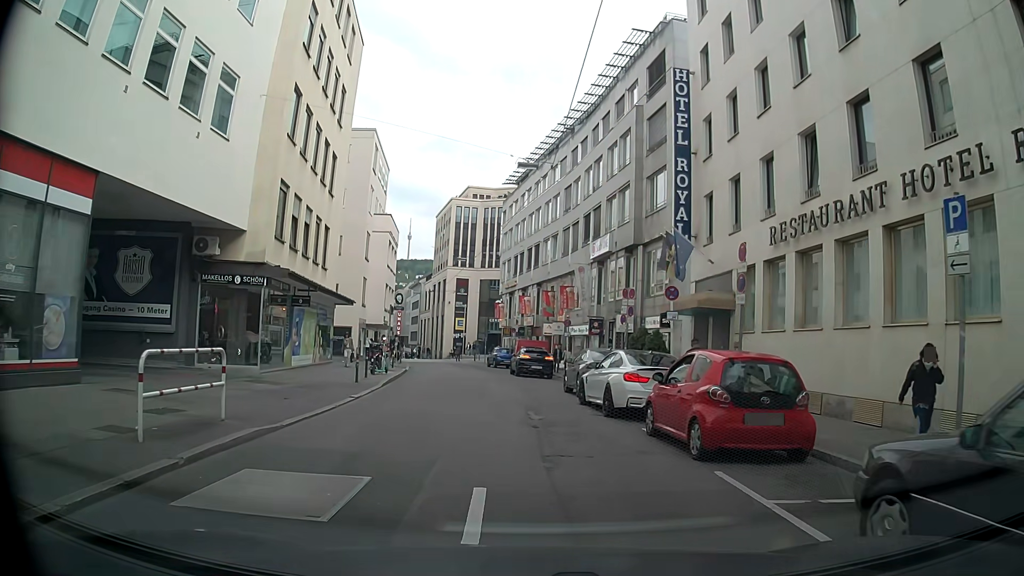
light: Day
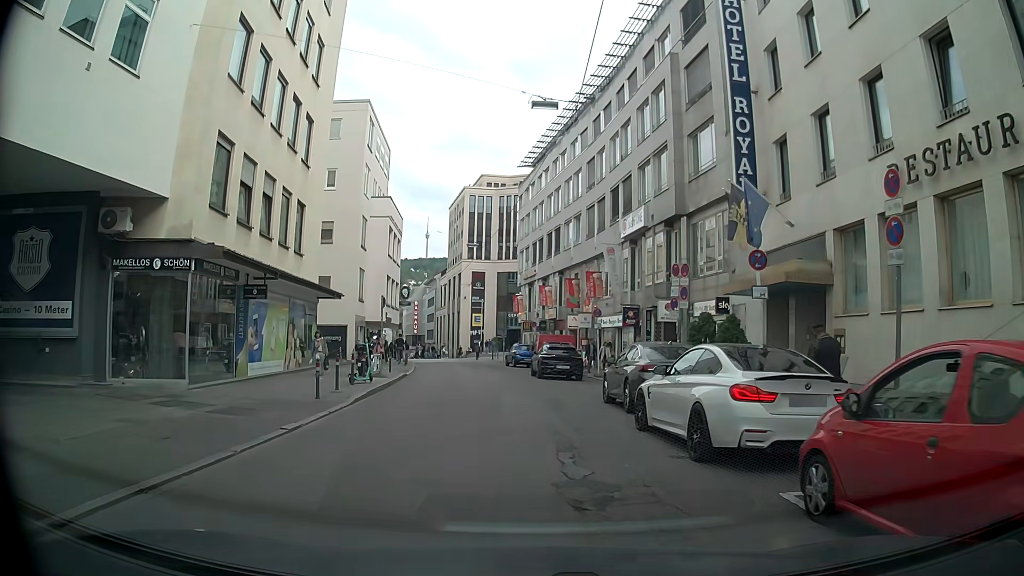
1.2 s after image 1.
(-0.2, +5.8) m; -1°
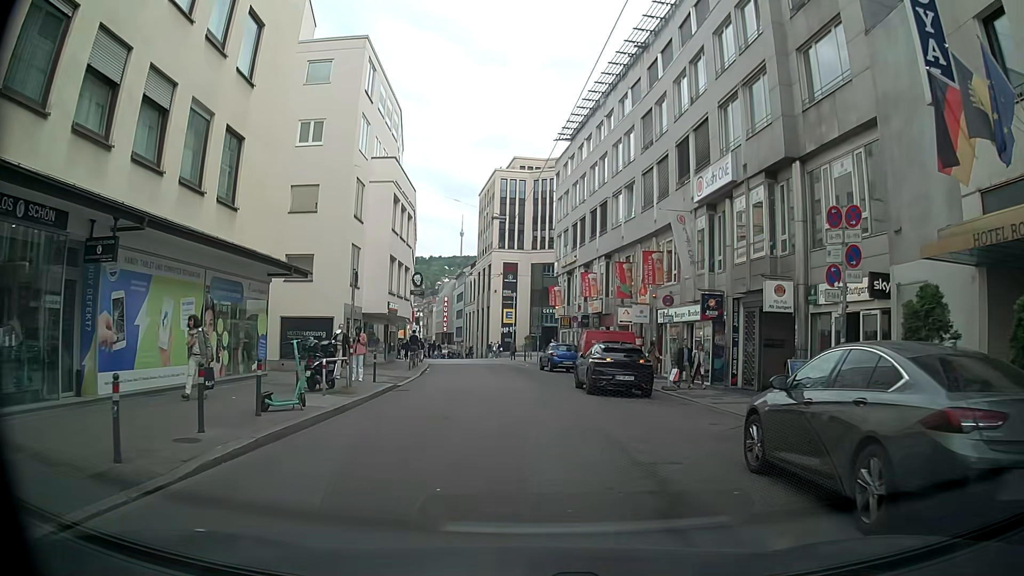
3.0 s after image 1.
(-0.3, +8.8) m; -3°
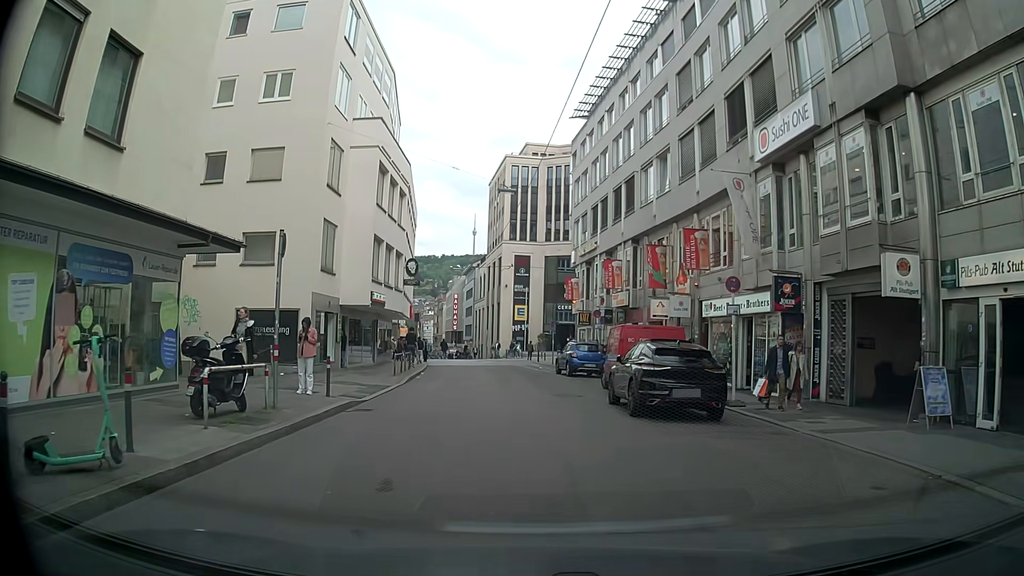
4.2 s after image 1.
(0.0, +6.0) m; 0°
